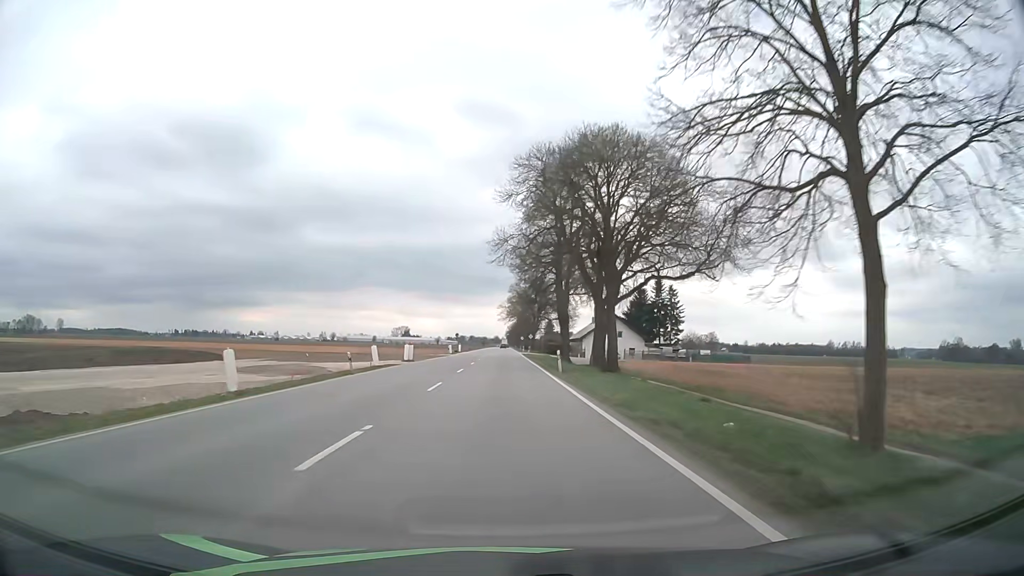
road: unclassified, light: Day
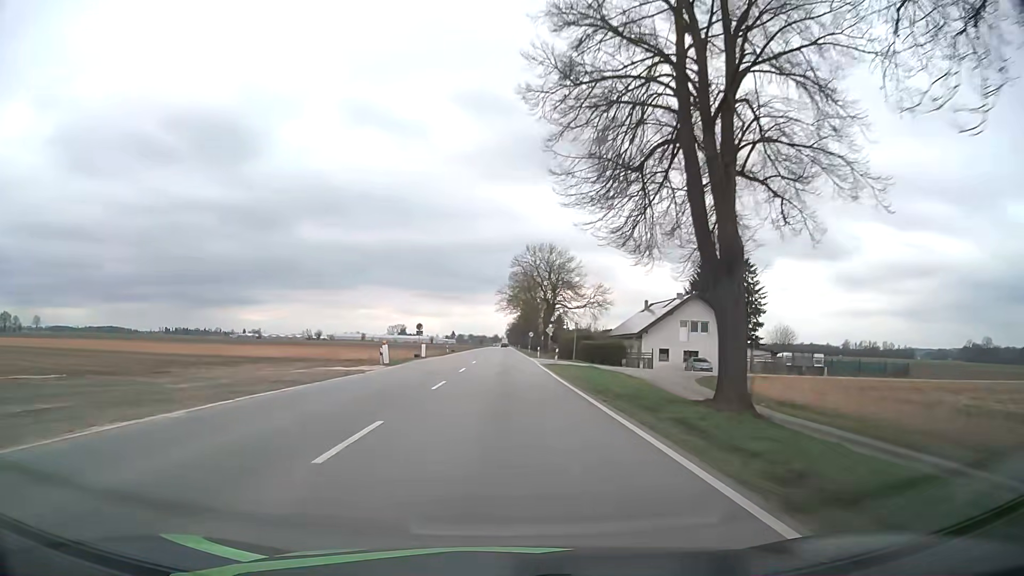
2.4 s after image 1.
(+0.1, +47.6) m; 0°
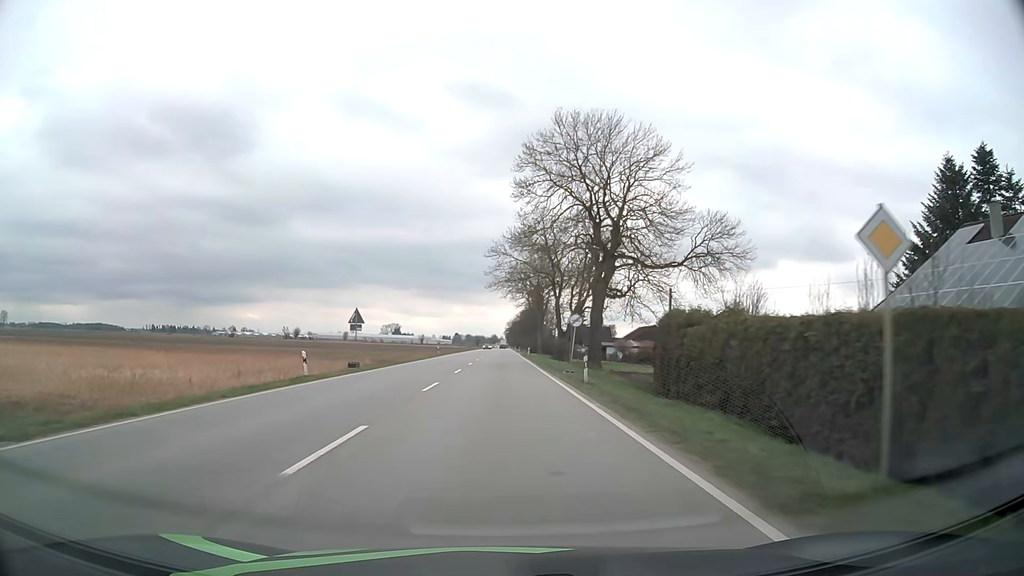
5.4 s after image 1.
(-0.1, +60.8) m; 0°
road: primary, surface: asphalt
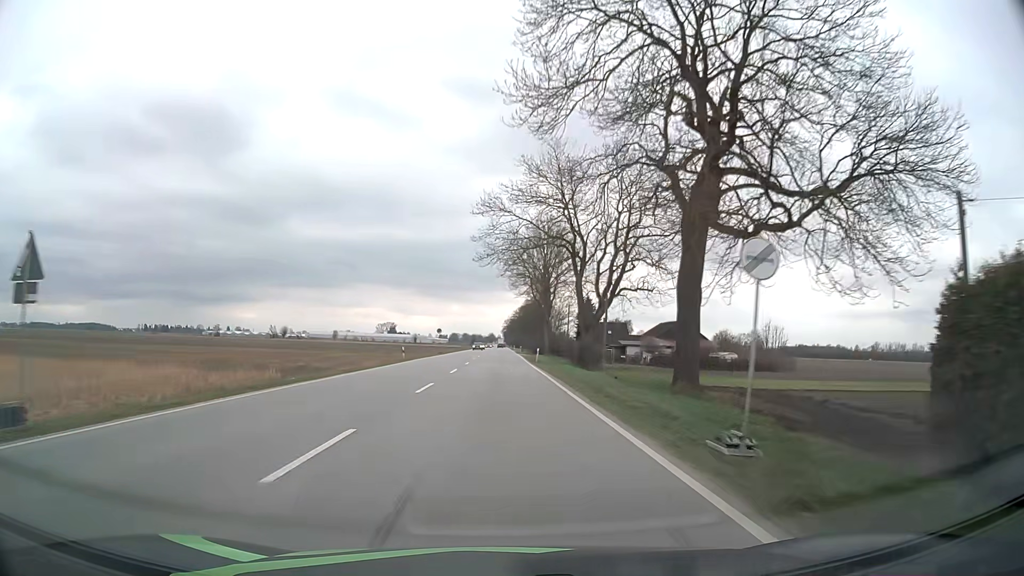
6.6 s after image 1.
(+0.1, +24.6) m; 0°
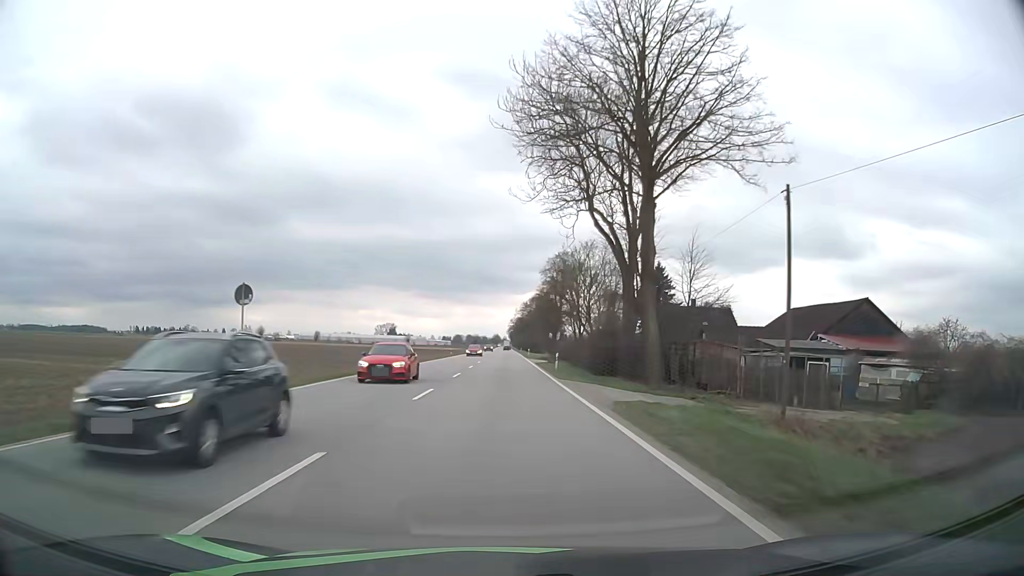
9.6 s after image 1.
(-0.4, +61.8) m; -1°
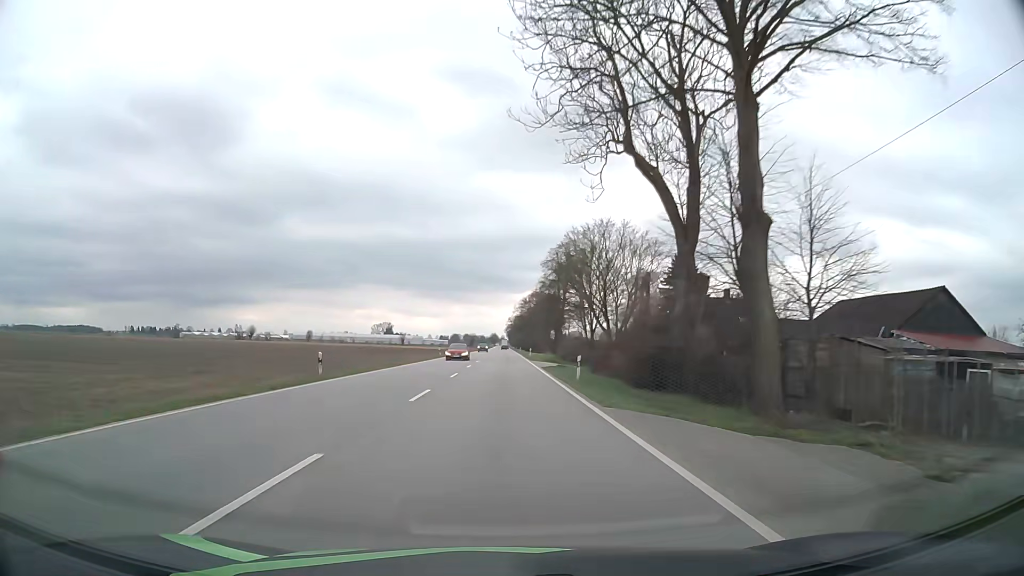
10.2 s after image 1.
(0.0, +12.5) m; 0°
